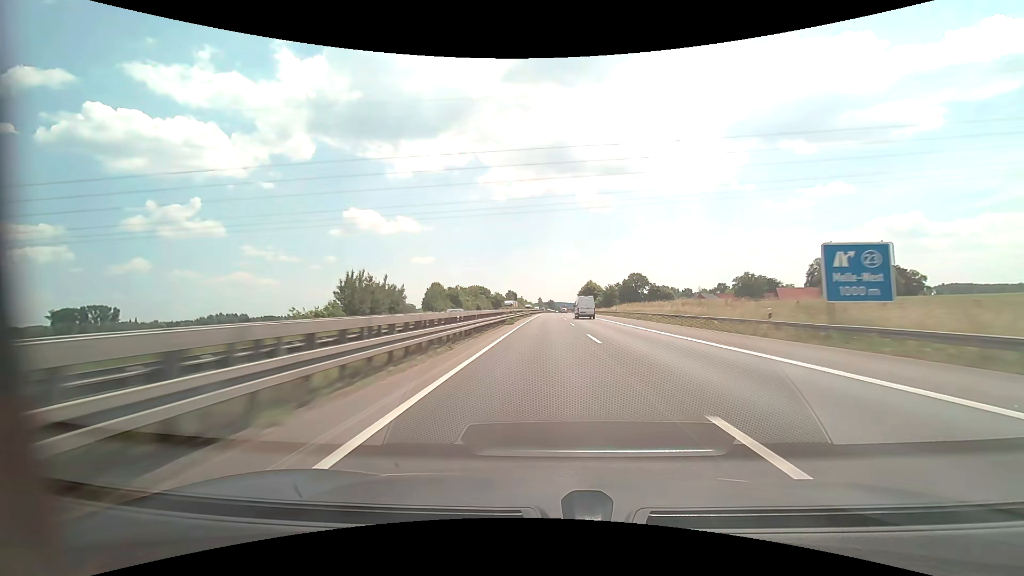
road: motorway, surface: asphalt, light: Day
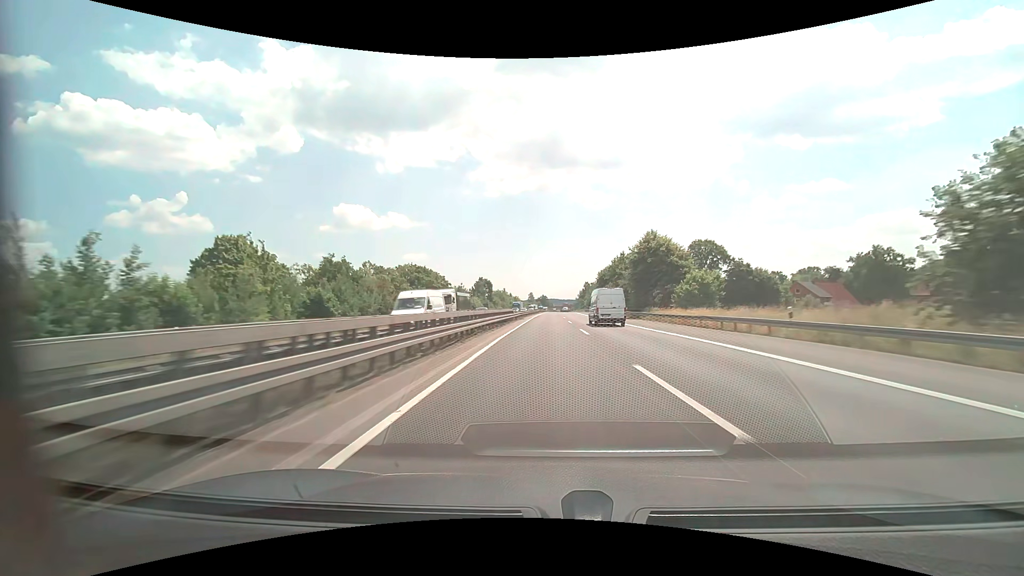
(+0.8, +103.1) m; +1°
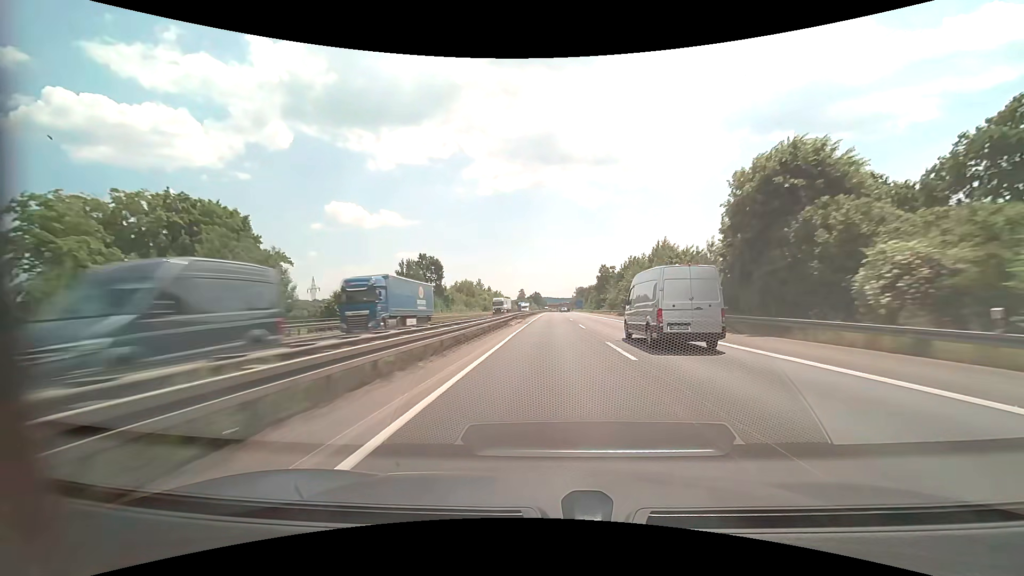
(+0.5, +82.9) m; +1°
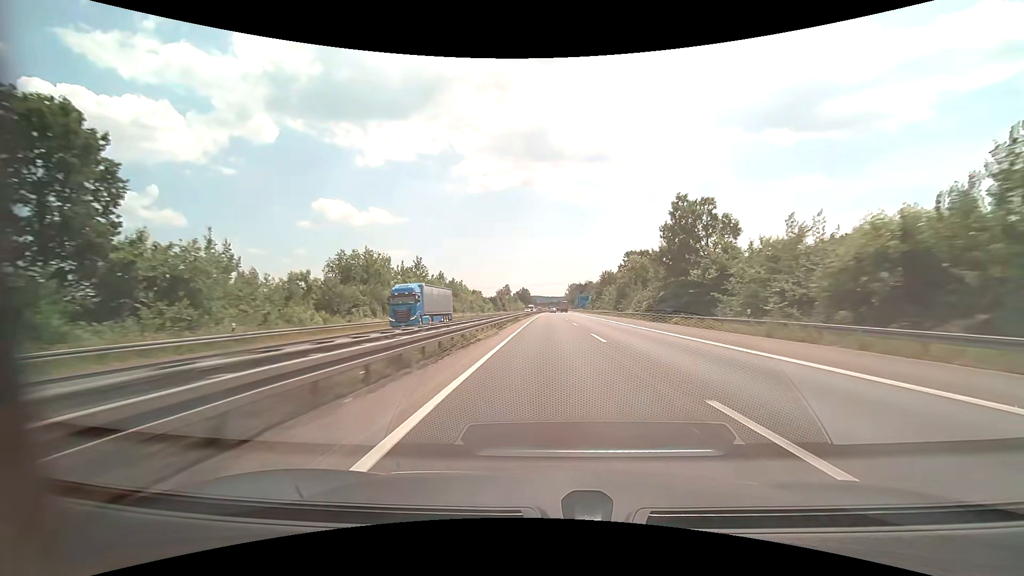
(+0.7, +83.2) m; +1°
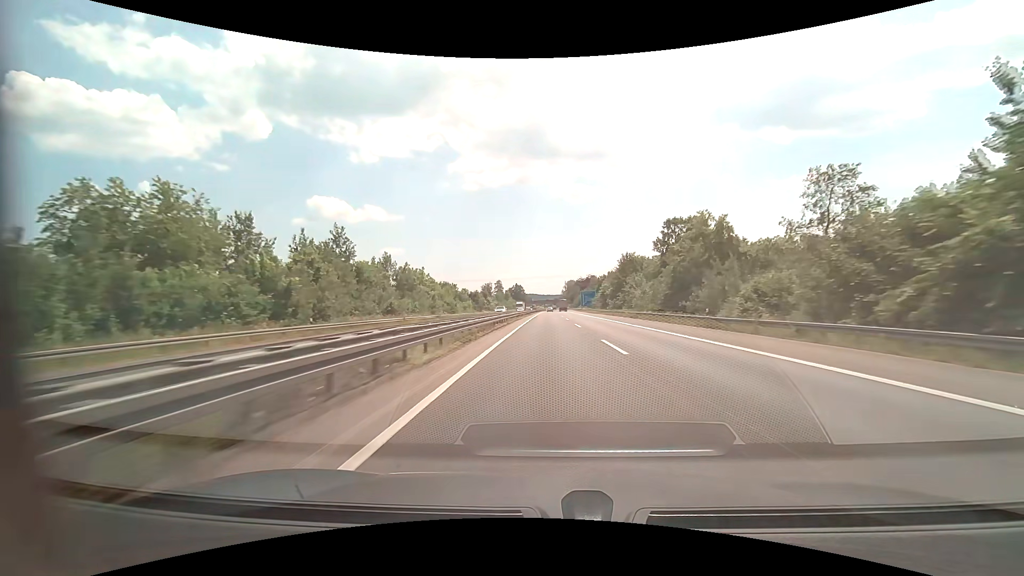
(0.0, +41.6) m; 0°
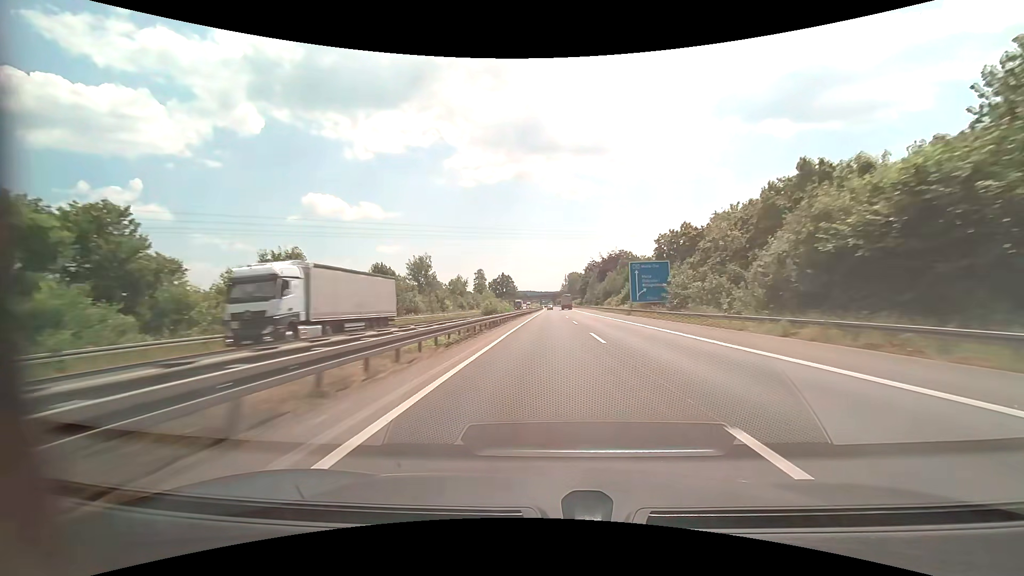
(+0.7, +104.2) m; 0°
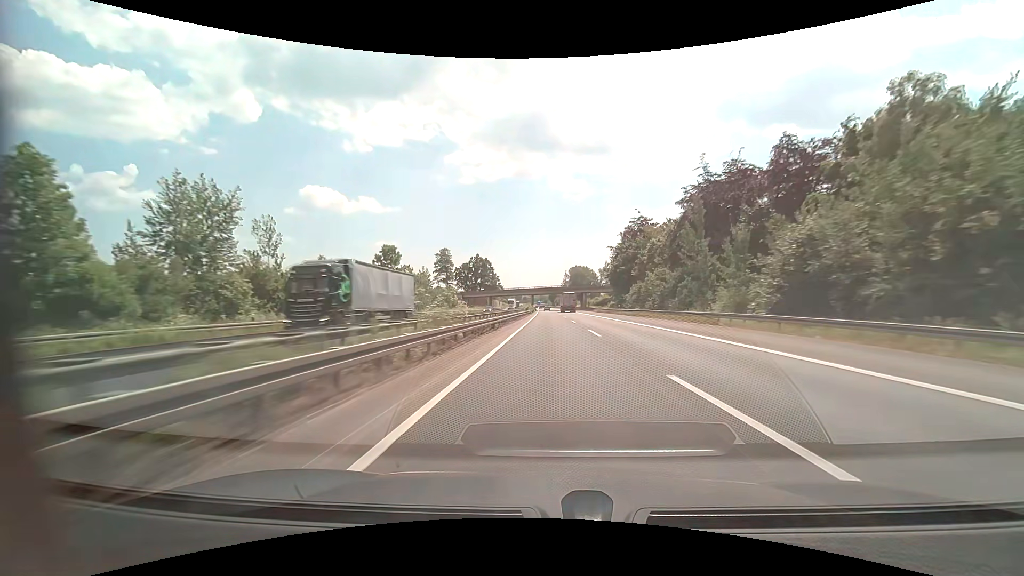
(+0.4, +104.1) m; 0°
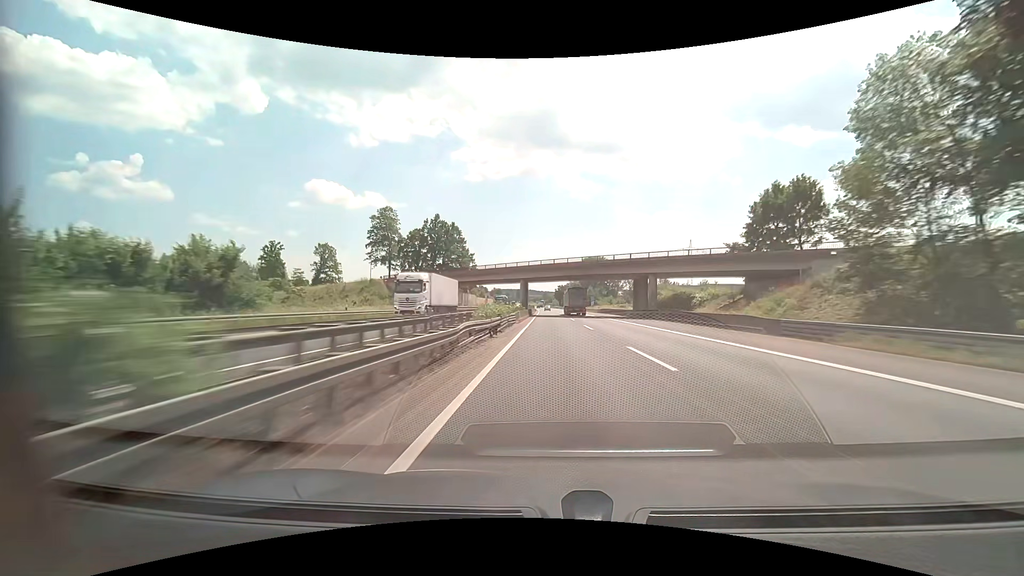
(-0.2, +83.1) m; 0°
(0, +10) (0, +20) (0, +30) (0, +40) (0, +50) (0, +60) (0, +70) (0, +80) (0, +90) (0, +100) m
